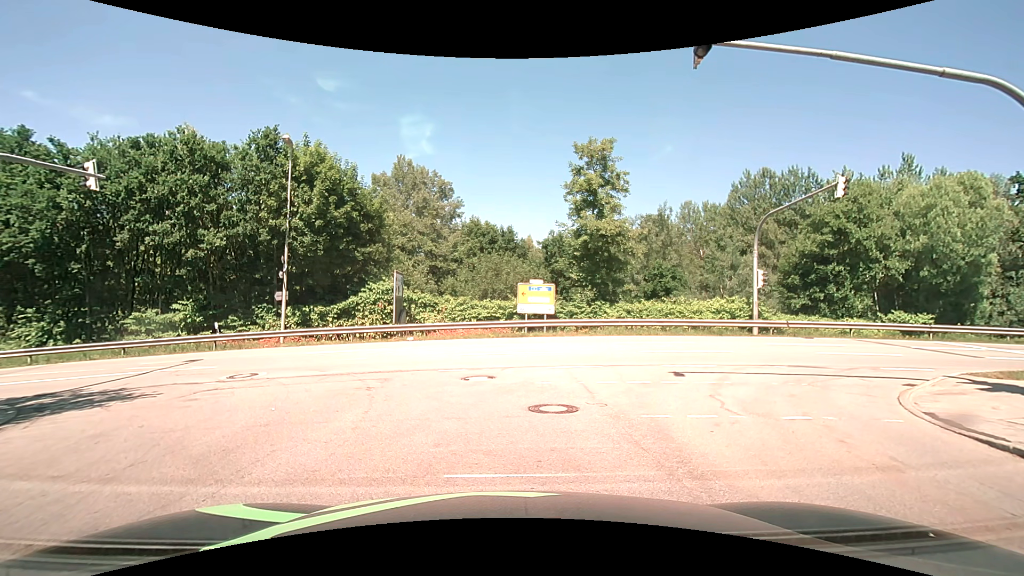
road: residential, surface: asphalt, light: Day
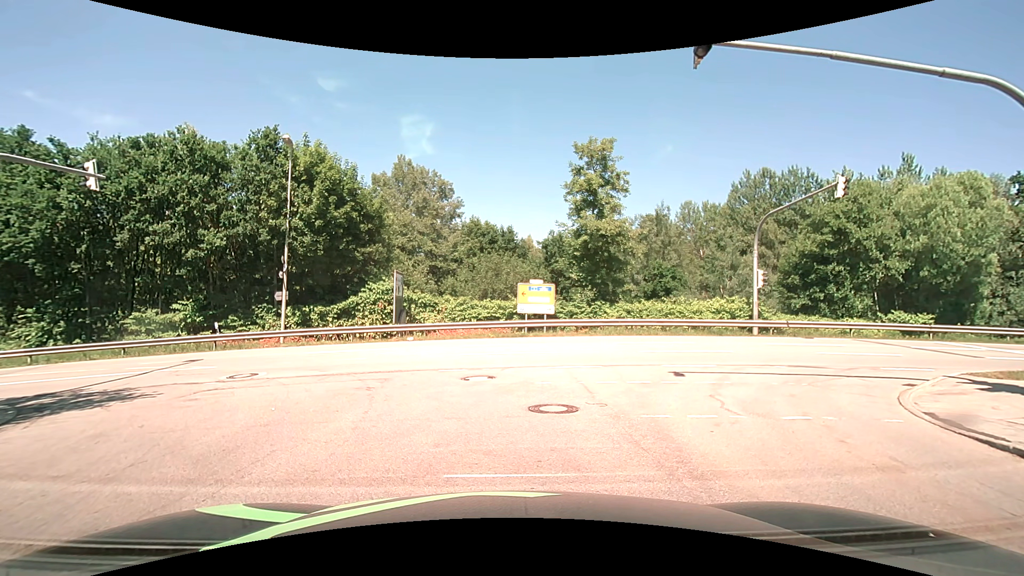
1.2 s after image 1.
(0.0, 0.0) m; 0°
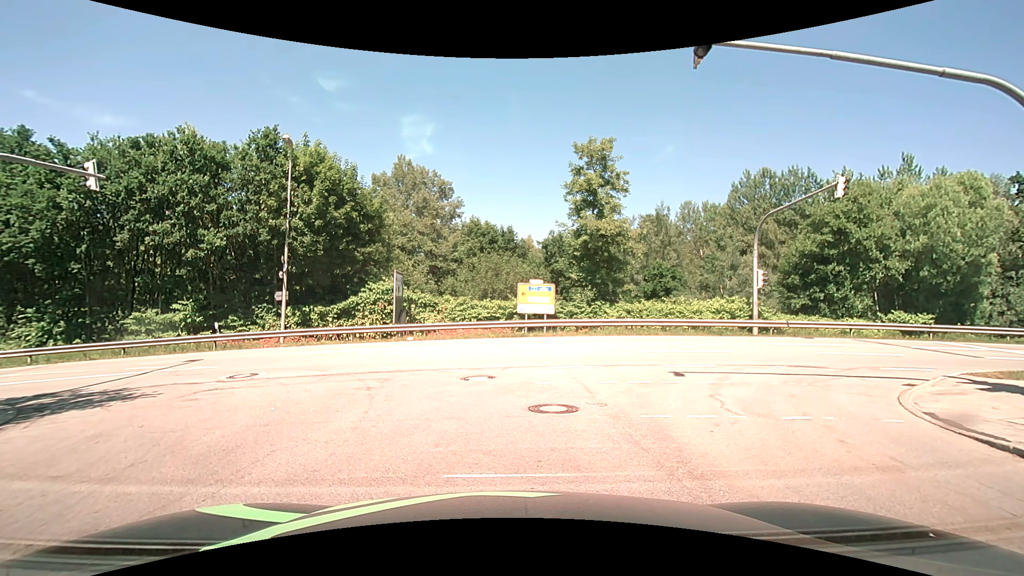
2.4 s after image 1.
(0.0, 0.0) m; 0°
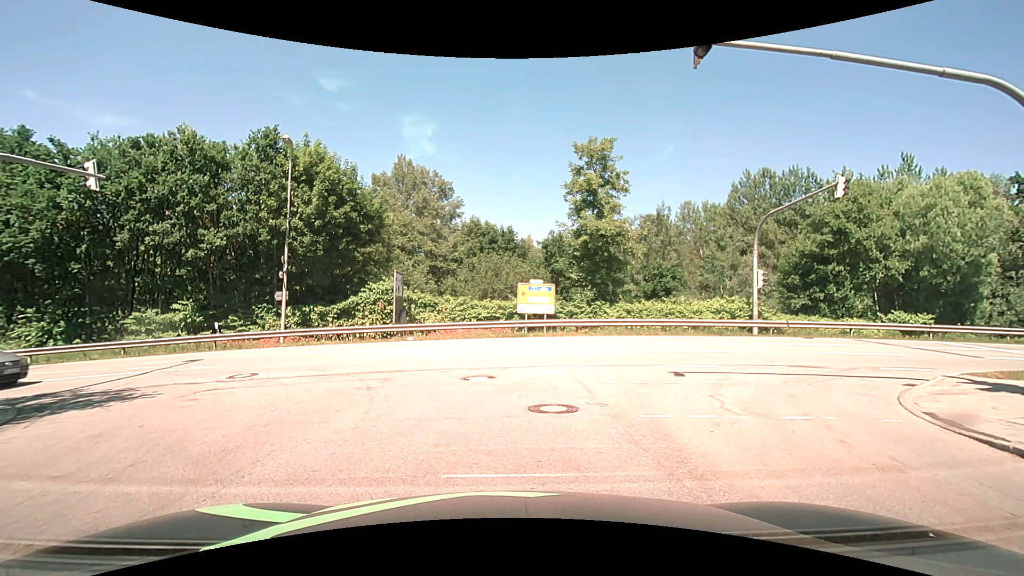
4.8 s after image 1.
(0.0, 0.0) m; 0°
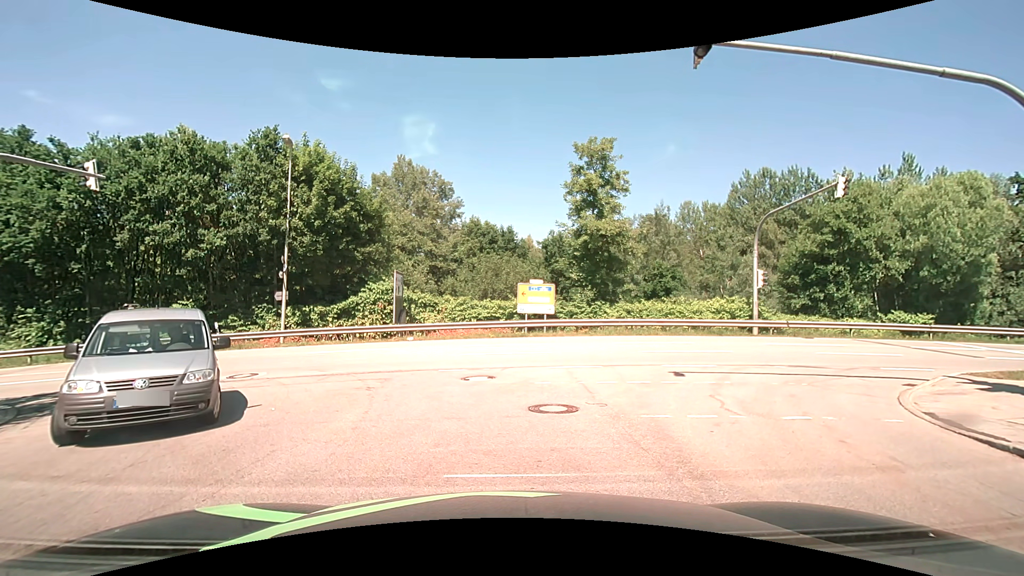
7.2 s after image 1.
(0.0, 0.0) m; 0°
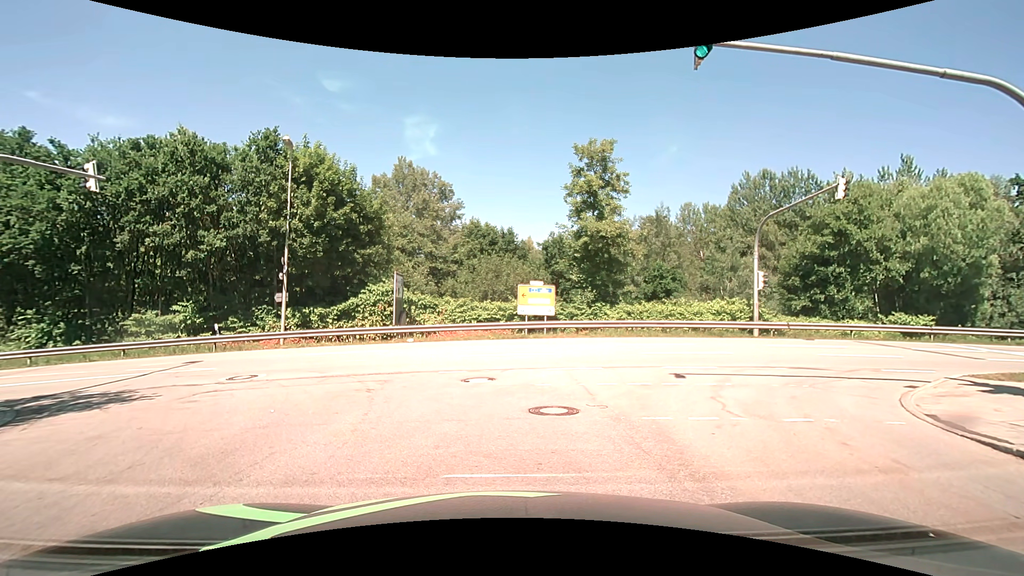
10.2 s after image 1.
(0.0, 0.0) m; 0°
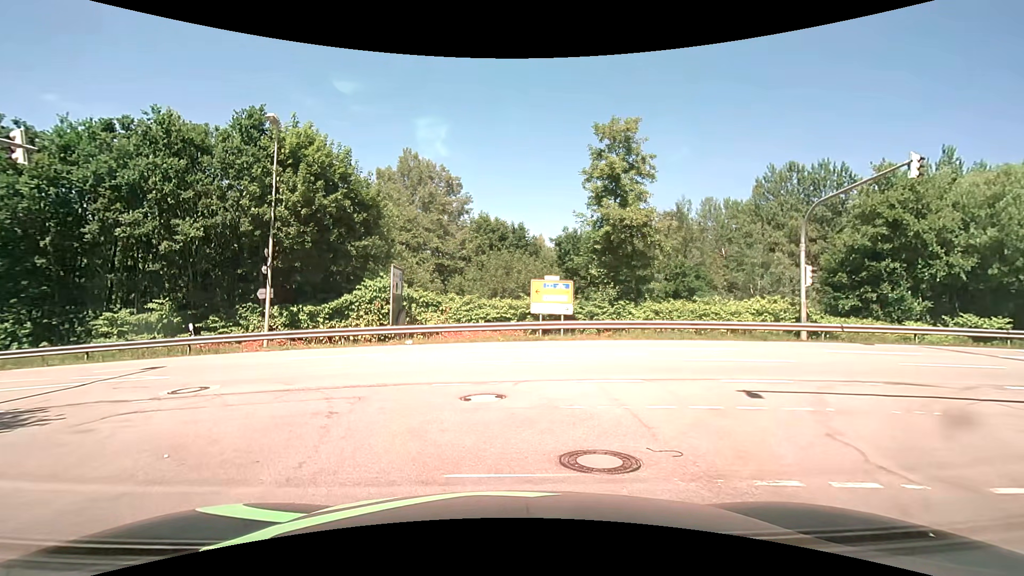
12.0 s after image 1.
(-0.1, +3.2) m; -2°
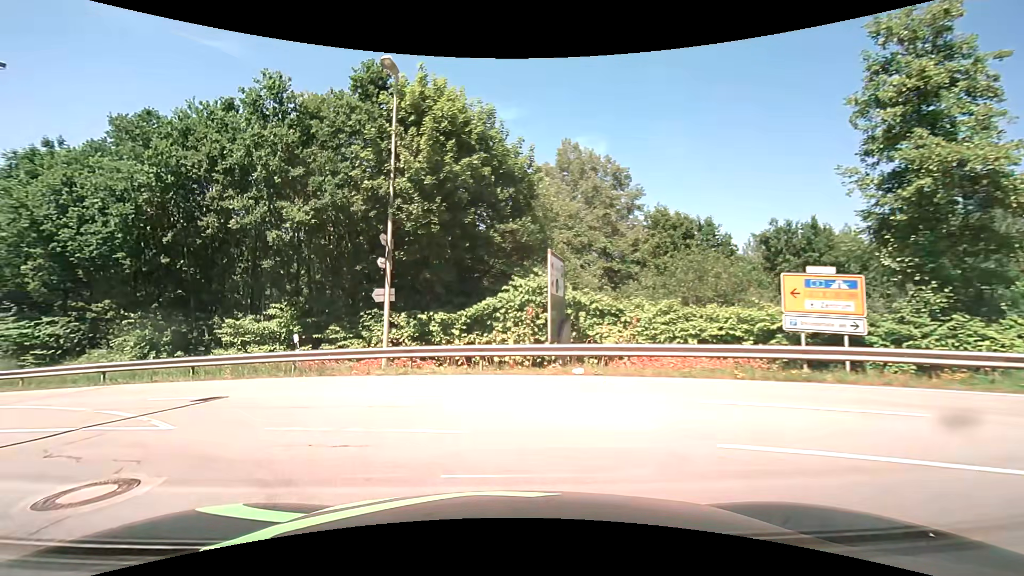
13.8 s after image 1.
(-1.2, +8.2) m; -18°
(-3, +9) (-11, +15) (-20, +19) (-30, +21) (-40, +24) (-49, +27) (-59, +29) (-69, +31) (-78, +34) (-88, +36) m
